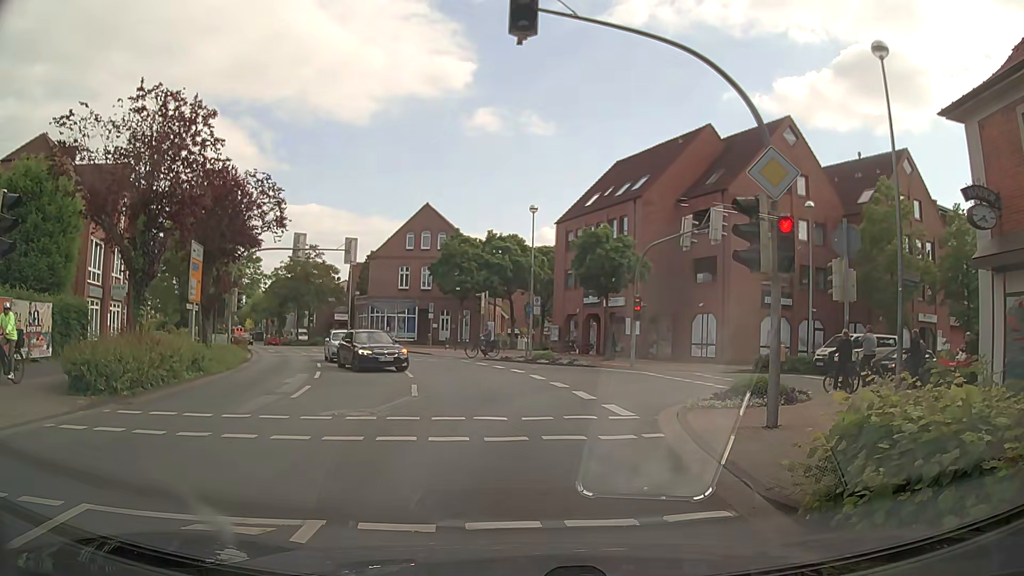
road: tertiary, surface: asphalt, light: Day
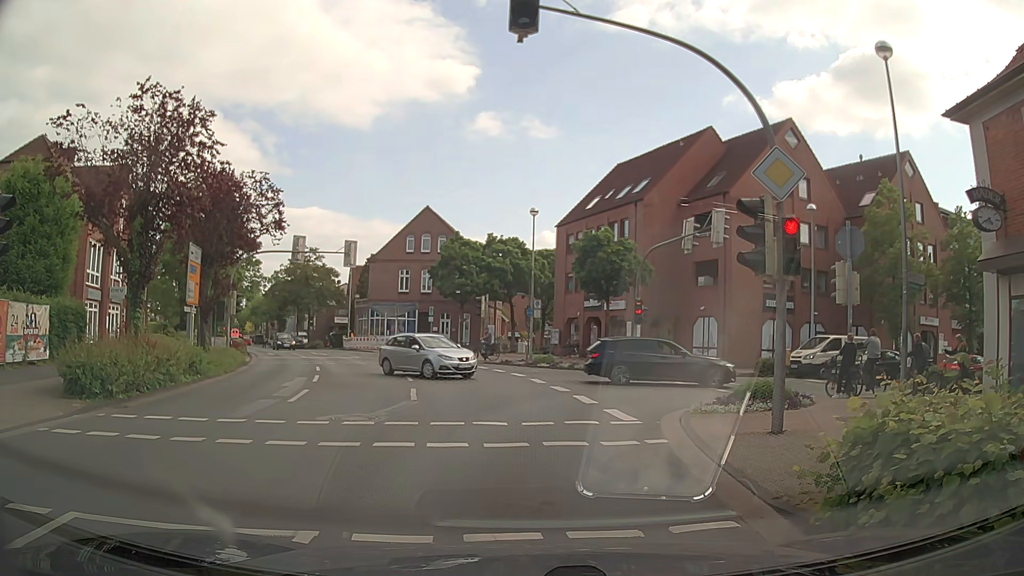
(0.0, +0.3) m; 0°
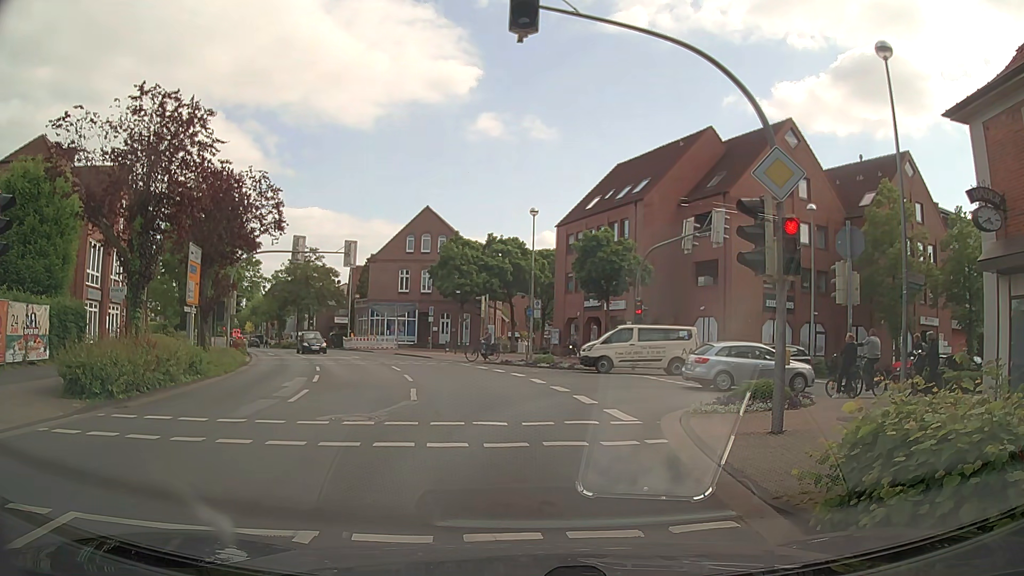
(0.0, 0.0) m; 0°
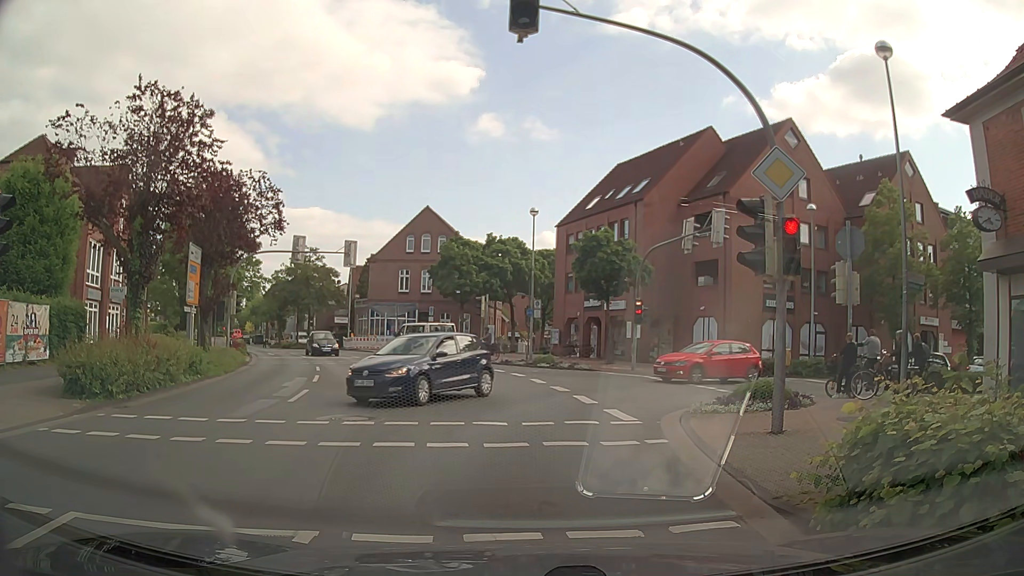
(0.0, 0.0) m; 0°
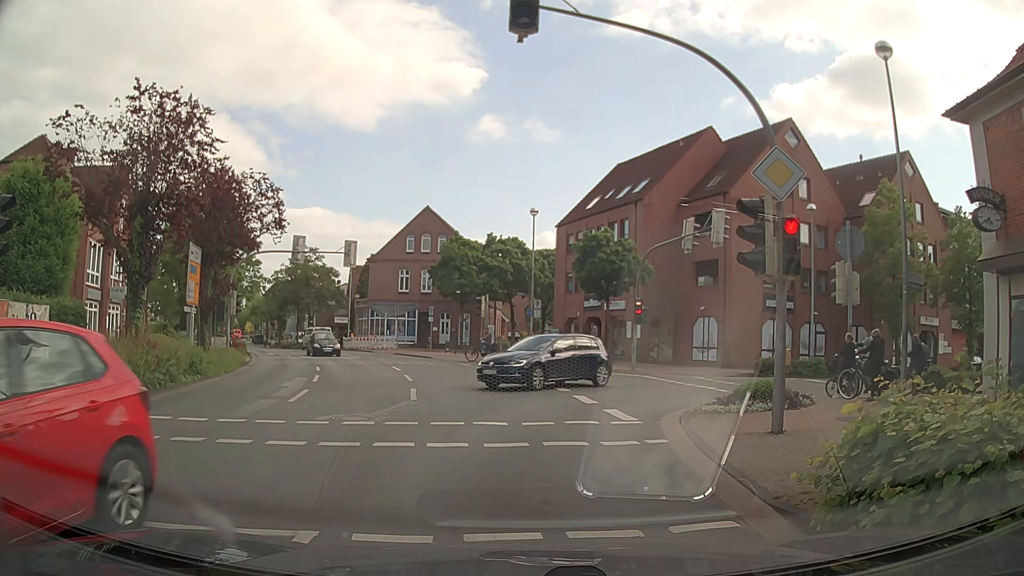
(0.0, 0.0) m; 0°
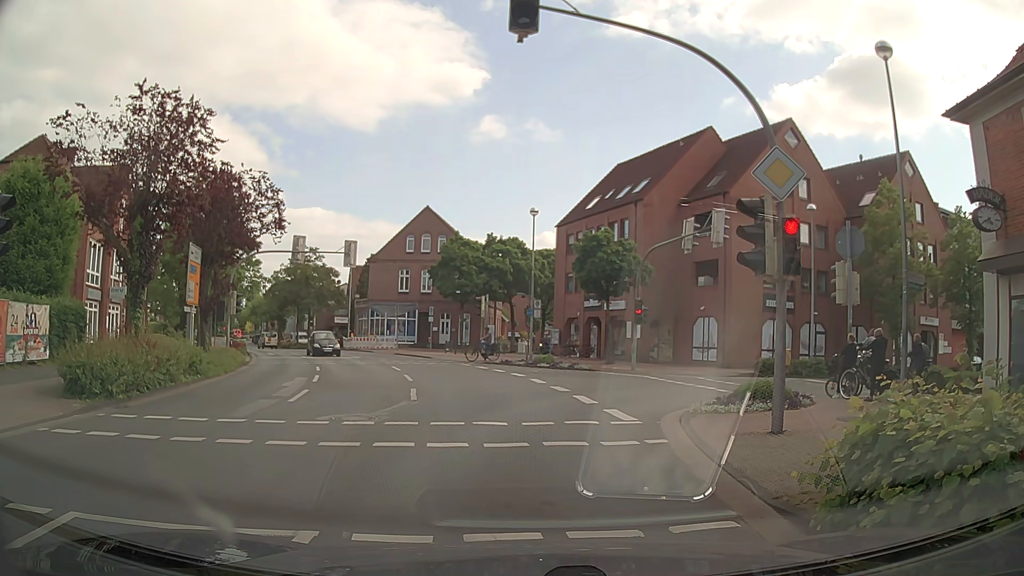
(0.0, 0.0) m; 0°
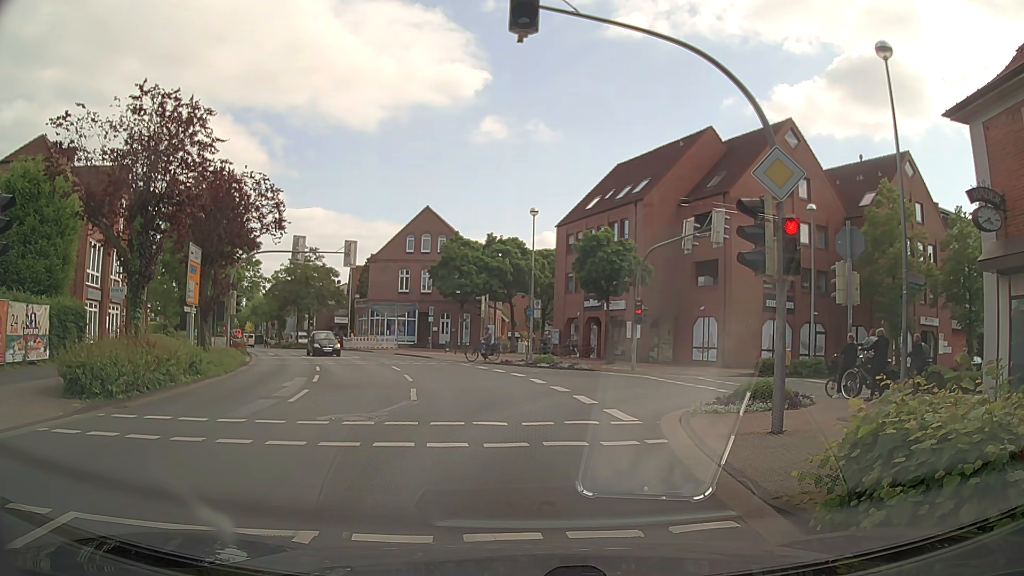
(0.0, 0.0) m; 0°
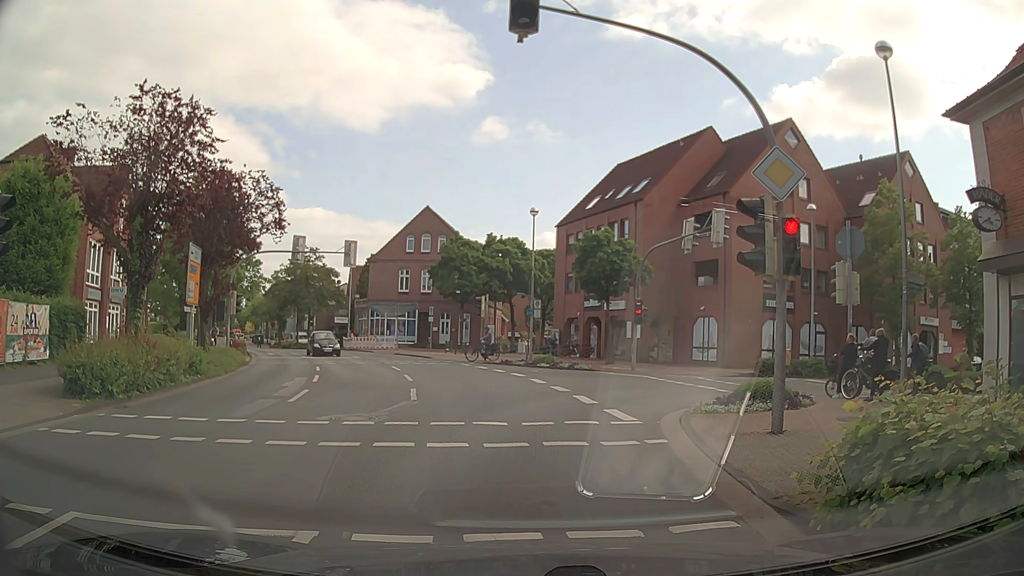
(0.0, 0.0) m; 0°
(0, +10) (+3, +19) (+12, +24) (+22, +27) (+31, +30) (+40, +34) (+49, +39) (+58, +43) (+67, +47) (+76, +52) m
